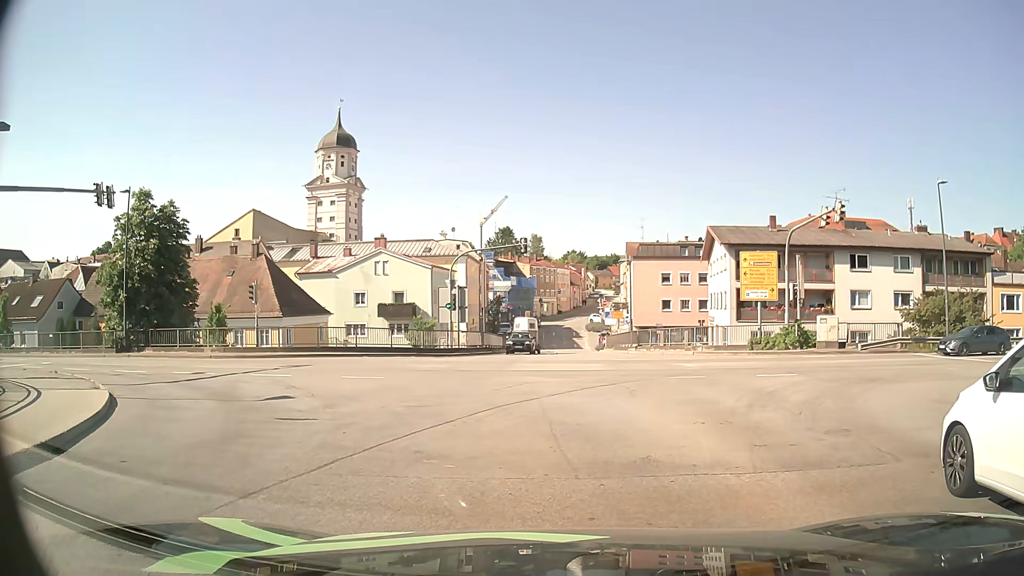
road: secondary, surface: asphalt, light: Day
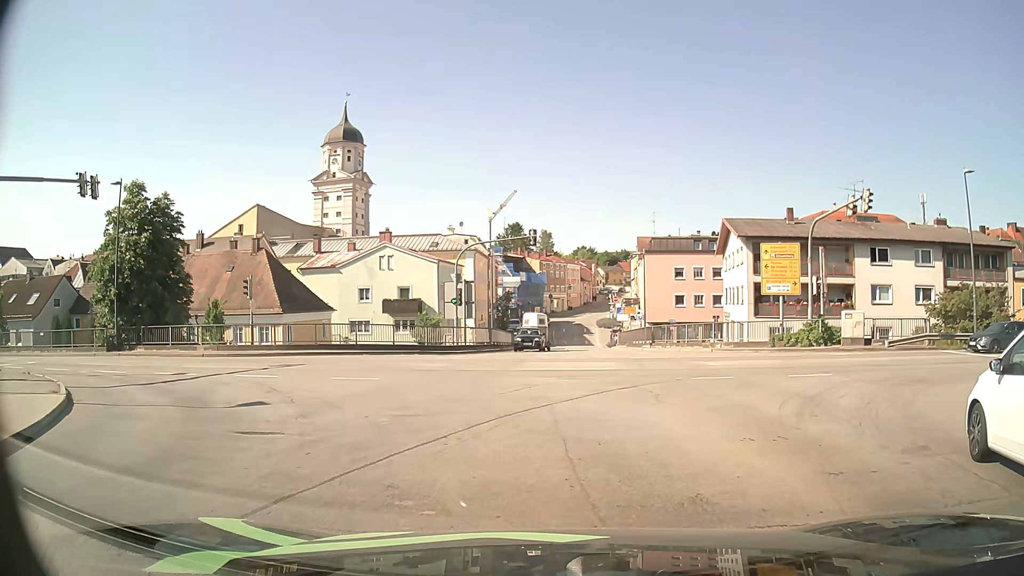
(0.0, +2.0) m; 0°
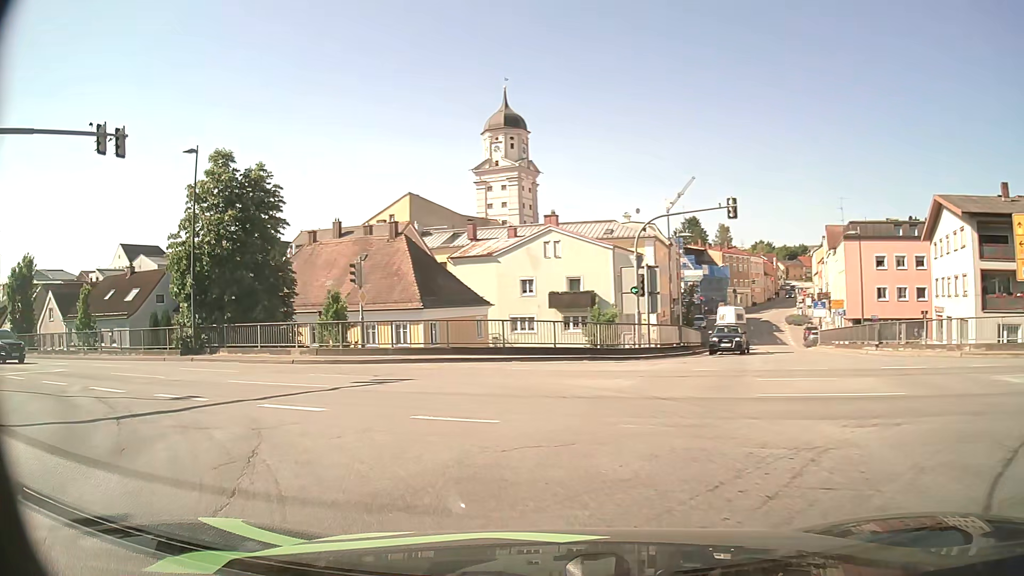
(-1.0, +8.7) m; -15°
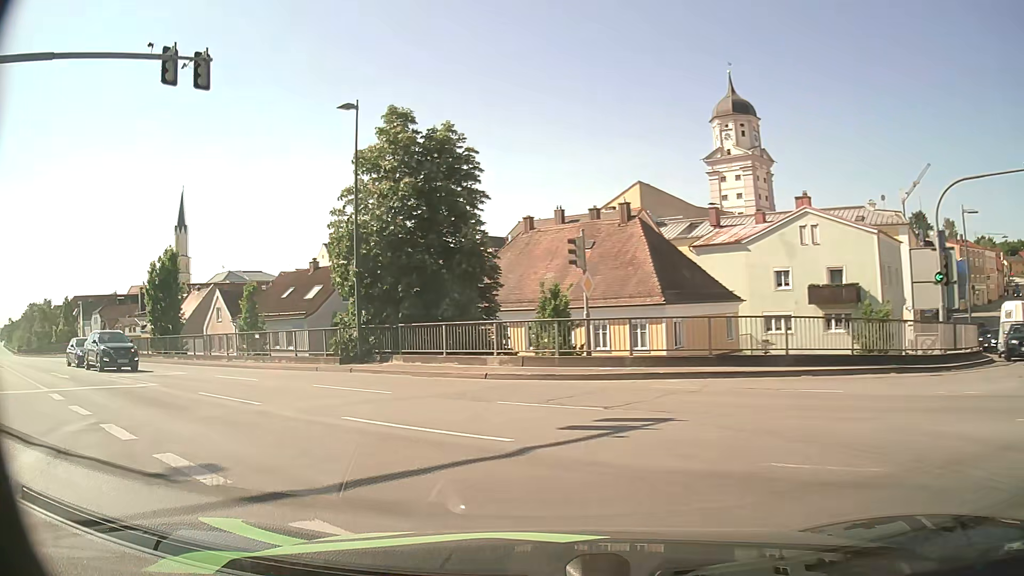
(-1.3, +7.4) m; -19°
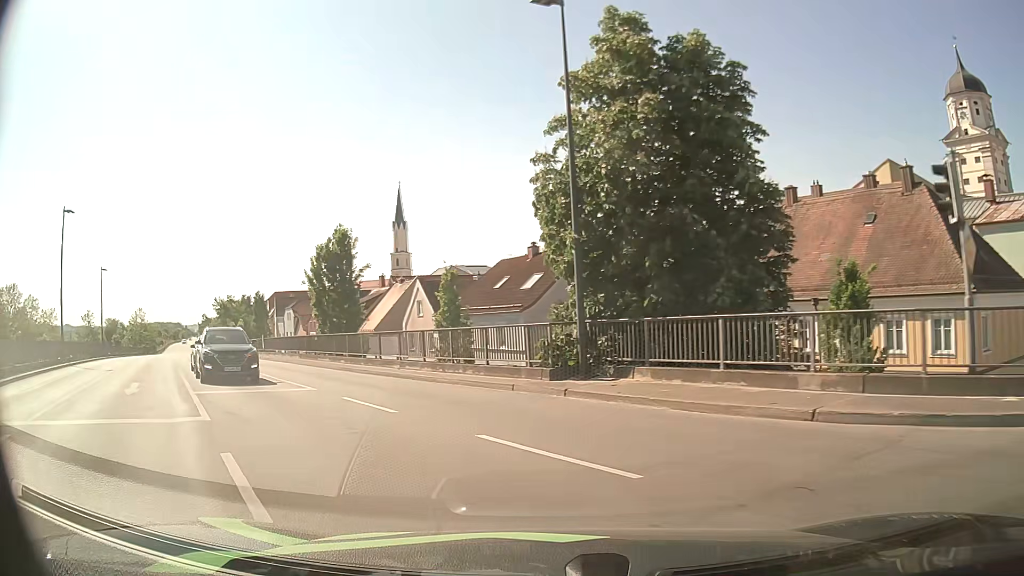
(-1.6, +8.3) m; -20°
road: primary
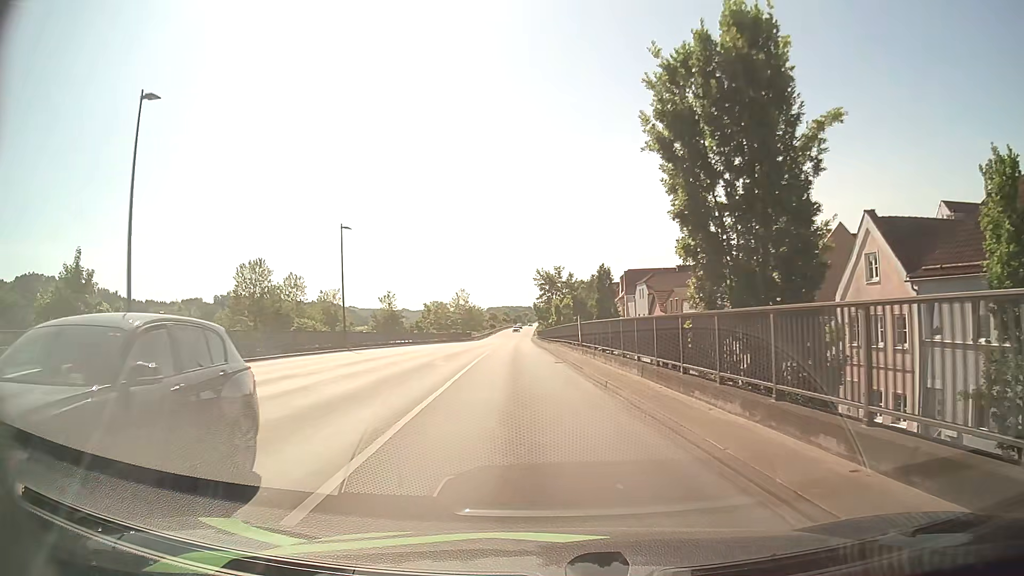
(-7.6, +22.5) m; -32°
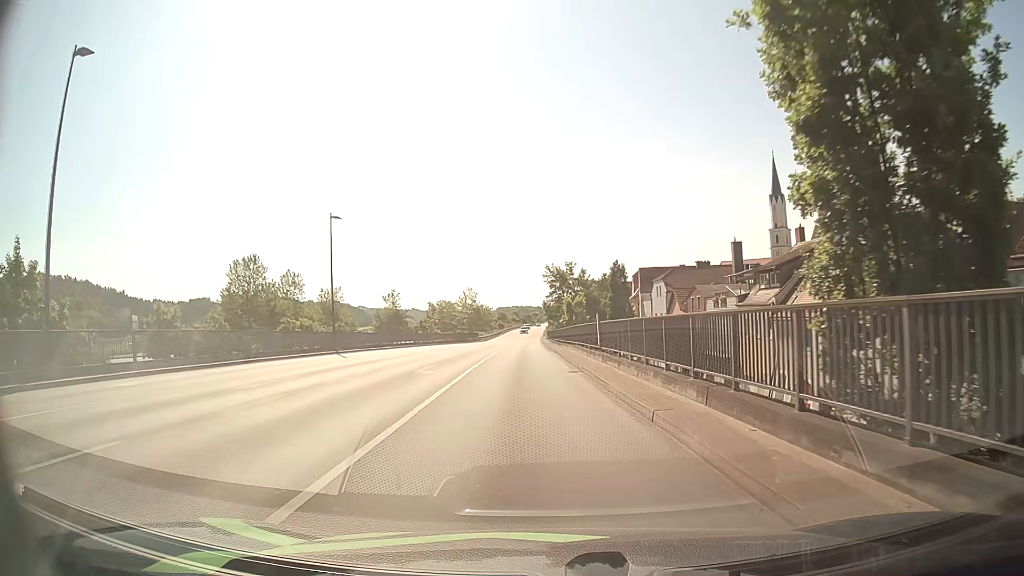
(0.0, +5.0) m; -1°
